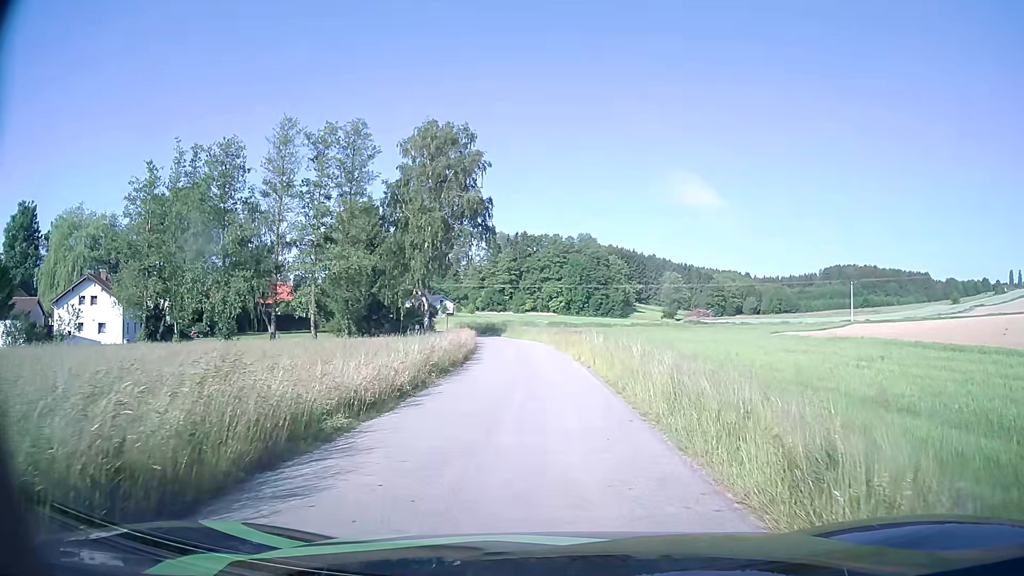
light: Day
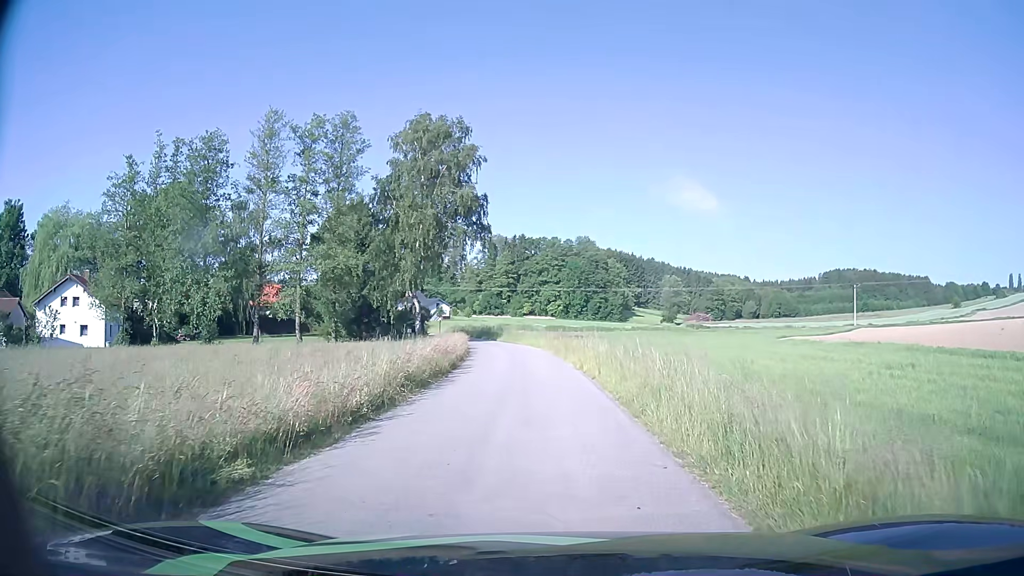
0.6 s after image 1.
(0.0, +2.9) m; 0°
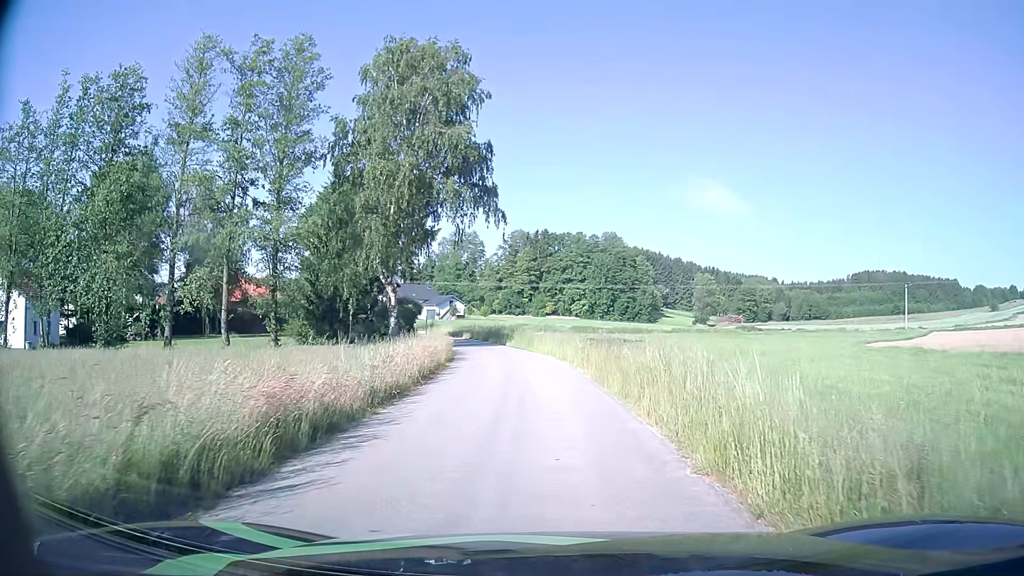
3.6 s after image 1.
(-0.2, +15.3) m; -2°
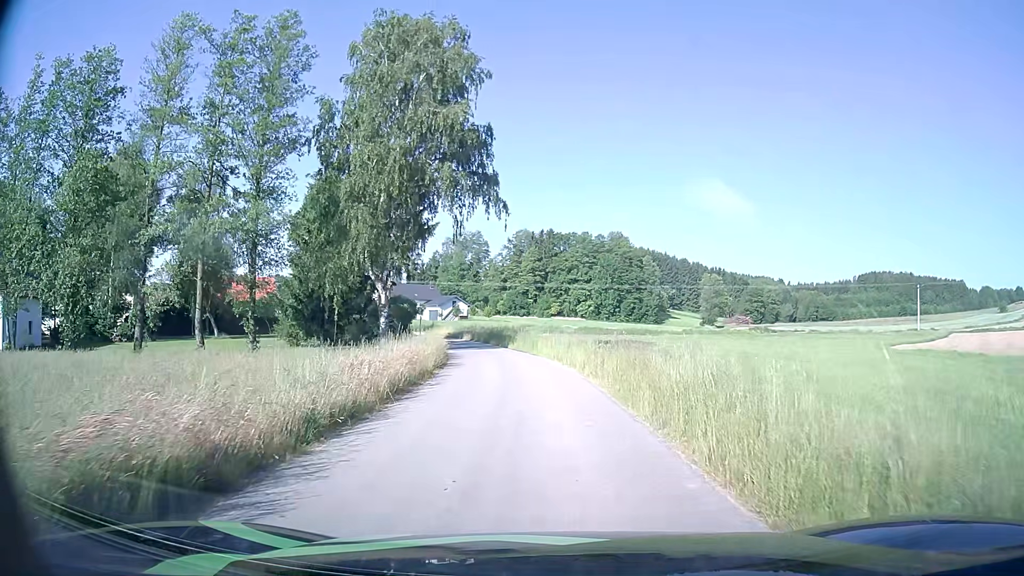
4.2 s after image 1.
(0.0, +3.5) m; -1°
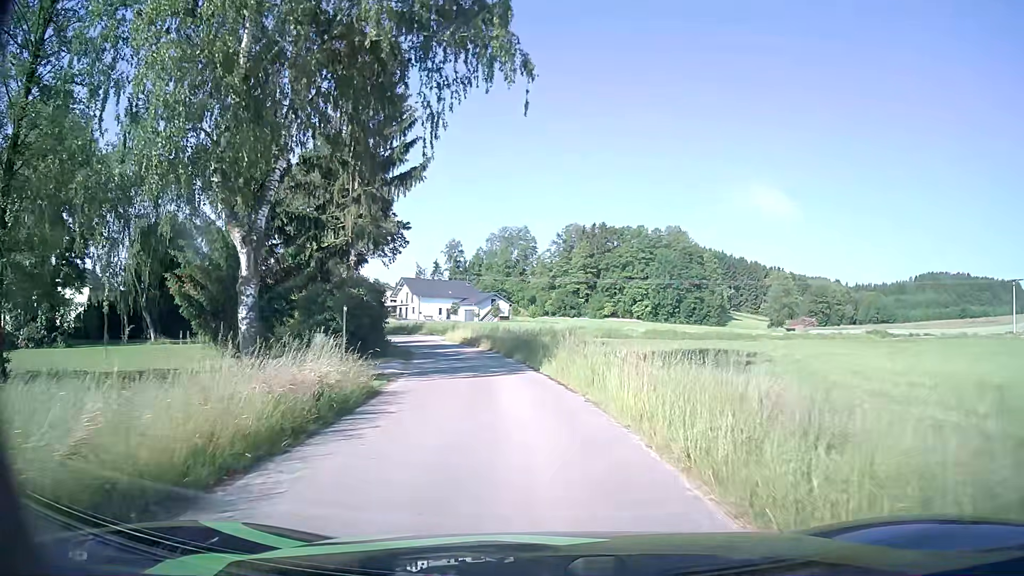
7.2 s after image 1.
(-0.4, +20.1) m; -4°
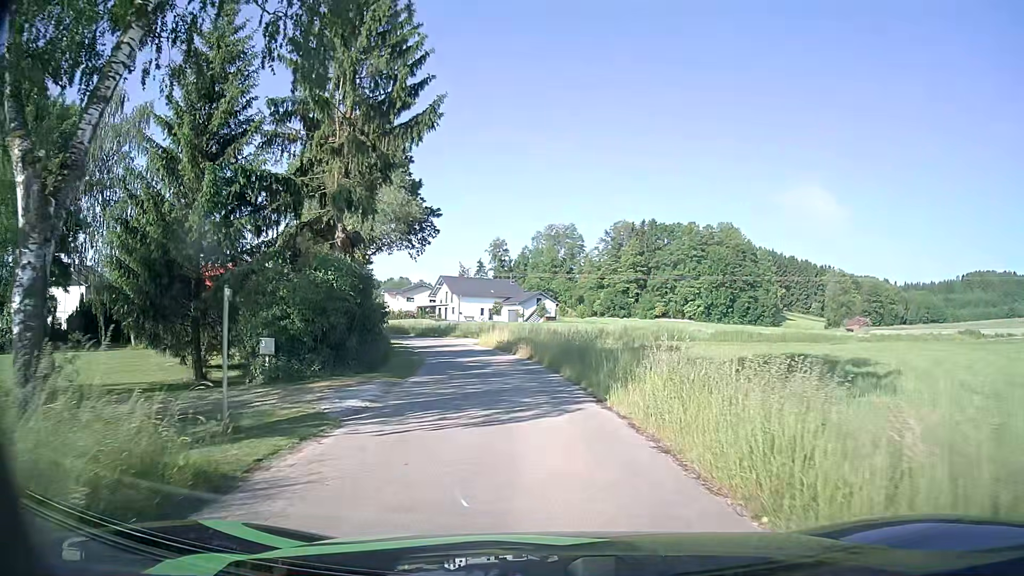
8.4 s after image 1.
(-0.3, +8.6) m; -4°
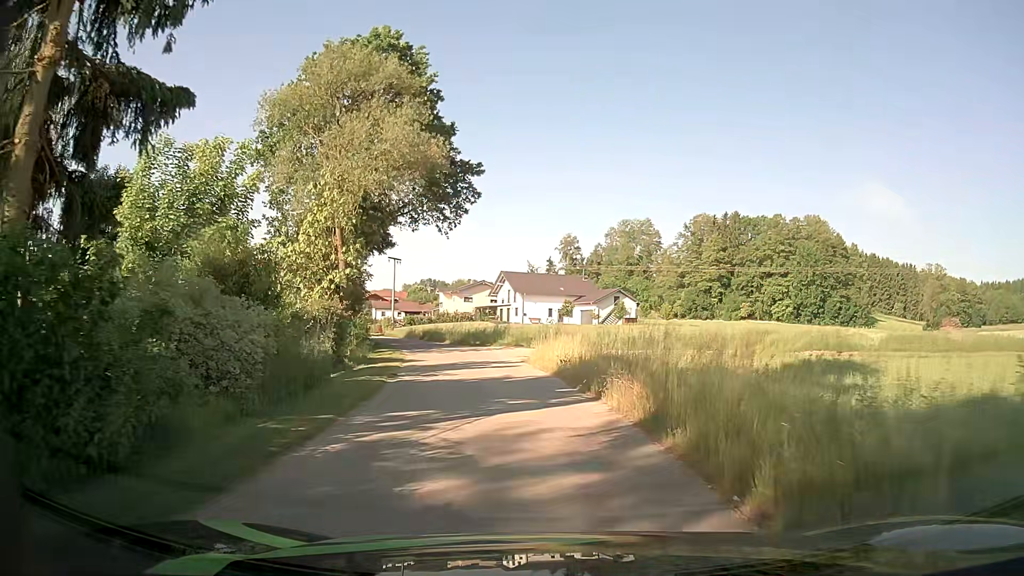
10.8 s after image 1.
(-0.8, +17.4) m; -6°
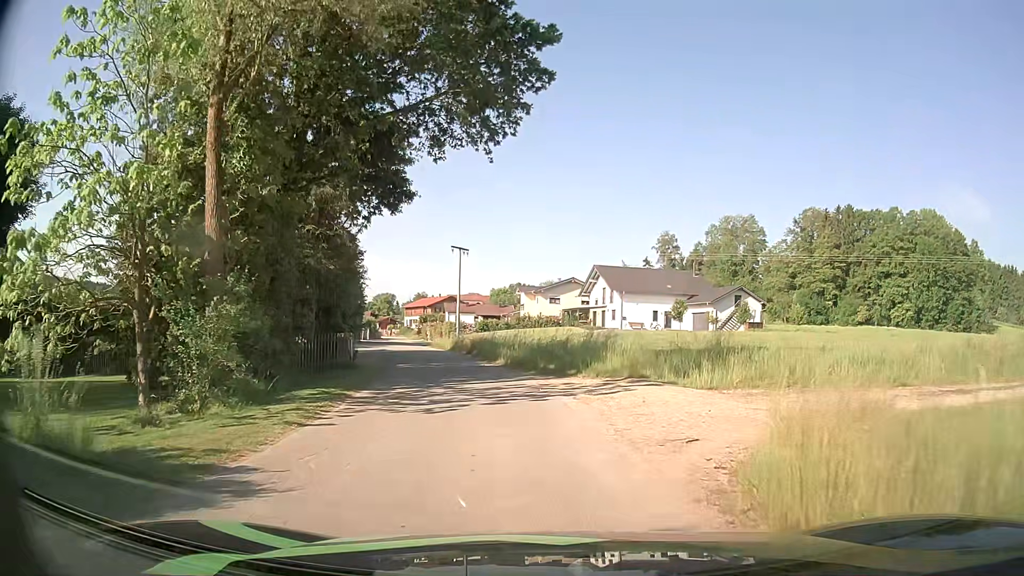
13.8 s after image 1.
(-1.4, +20.0) m; -8°
